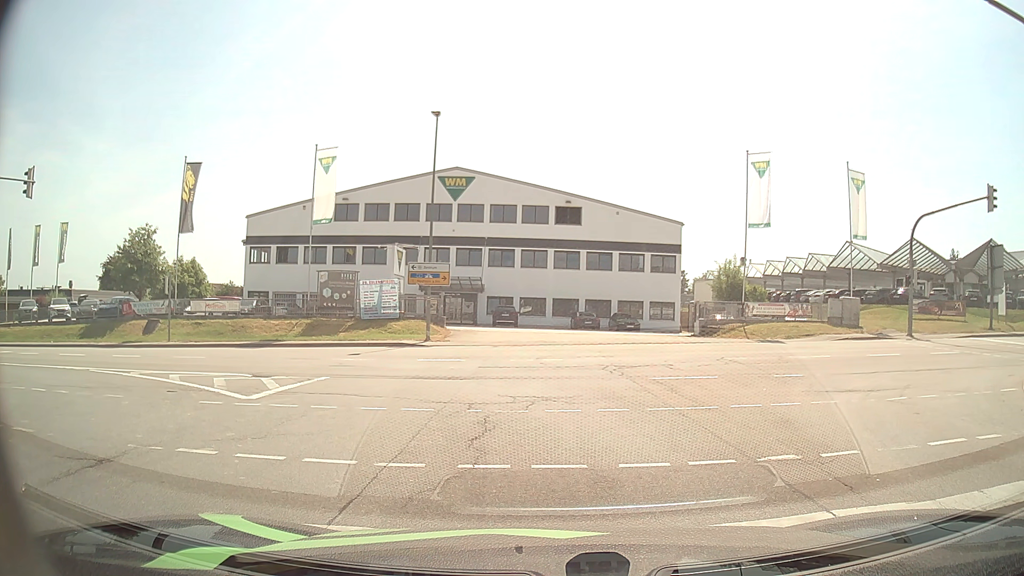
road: secondary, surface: asphalt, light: Day
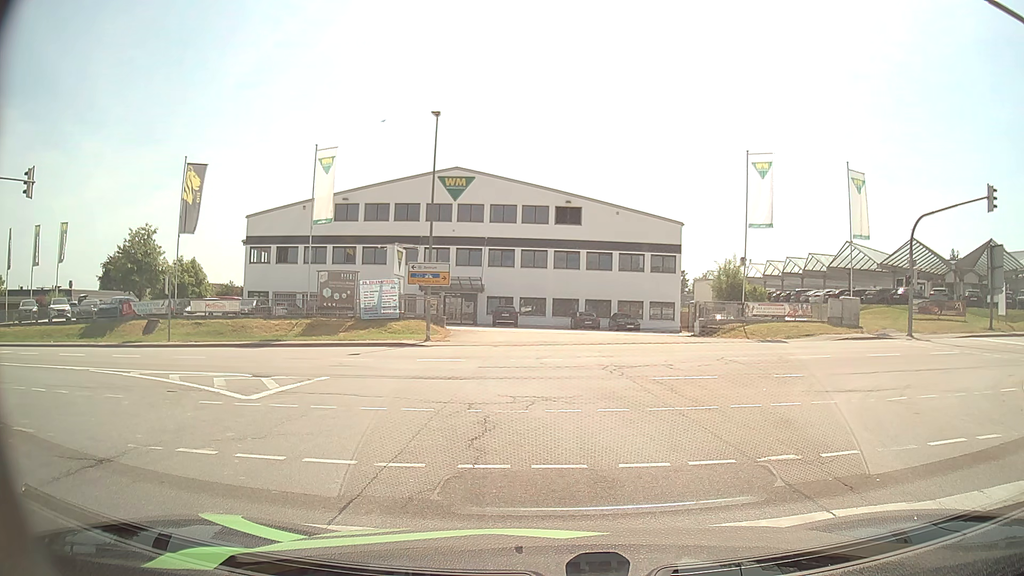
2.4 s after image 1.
(0.0, 0.0) m; 0°
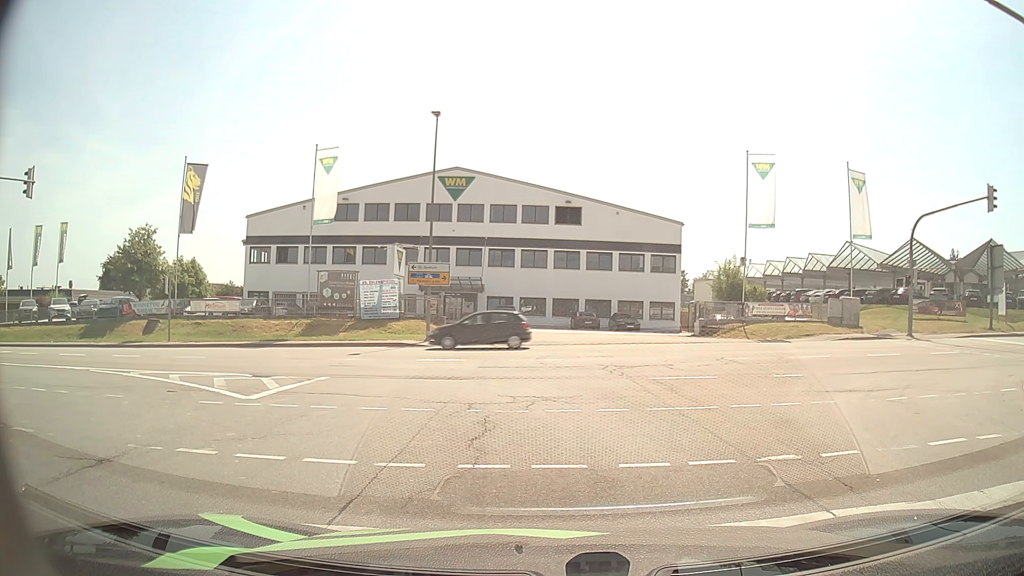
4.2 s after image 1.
(0.0, 0.0) m; 0°
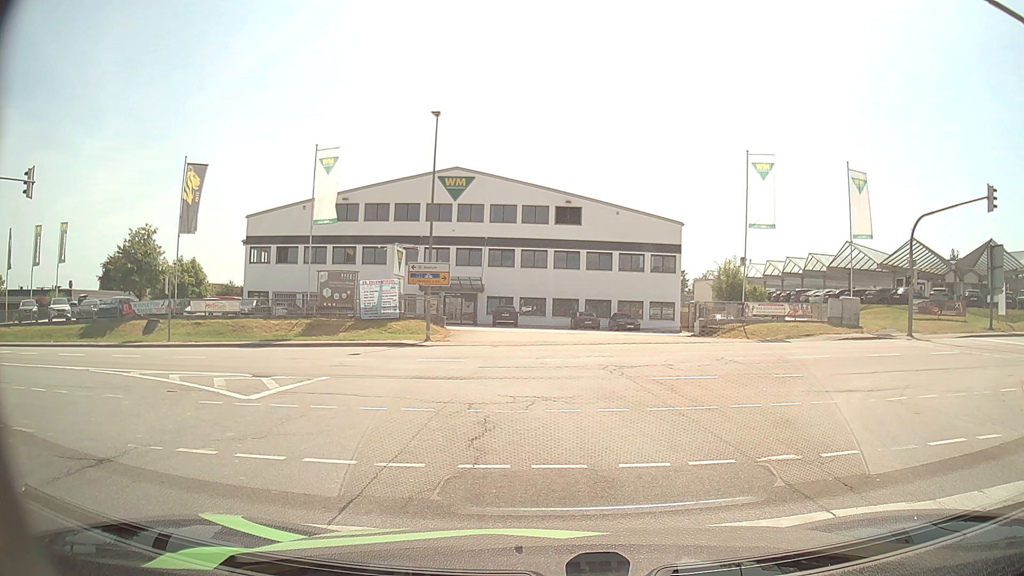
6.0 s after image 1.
(0.0, 0.0) m; 0°
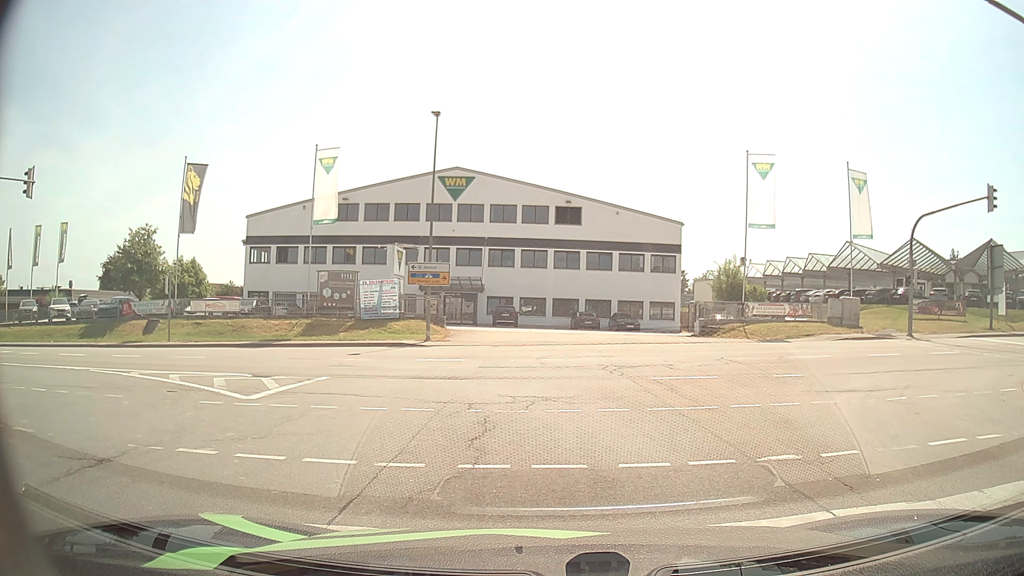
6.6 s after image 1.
(0.0, 0.0) m; 0°
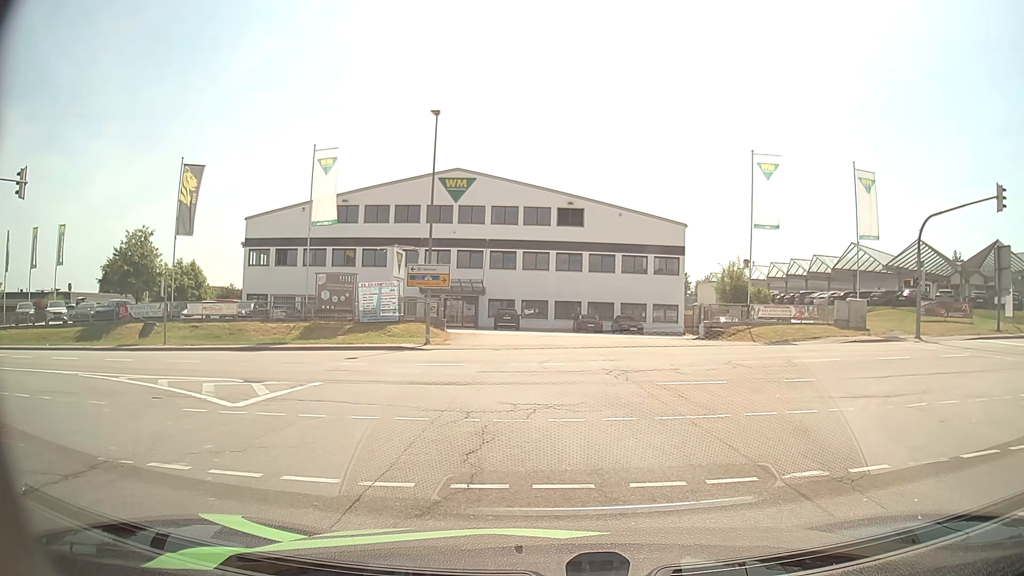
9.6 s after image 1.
(0.0, +0.7) m; 0°
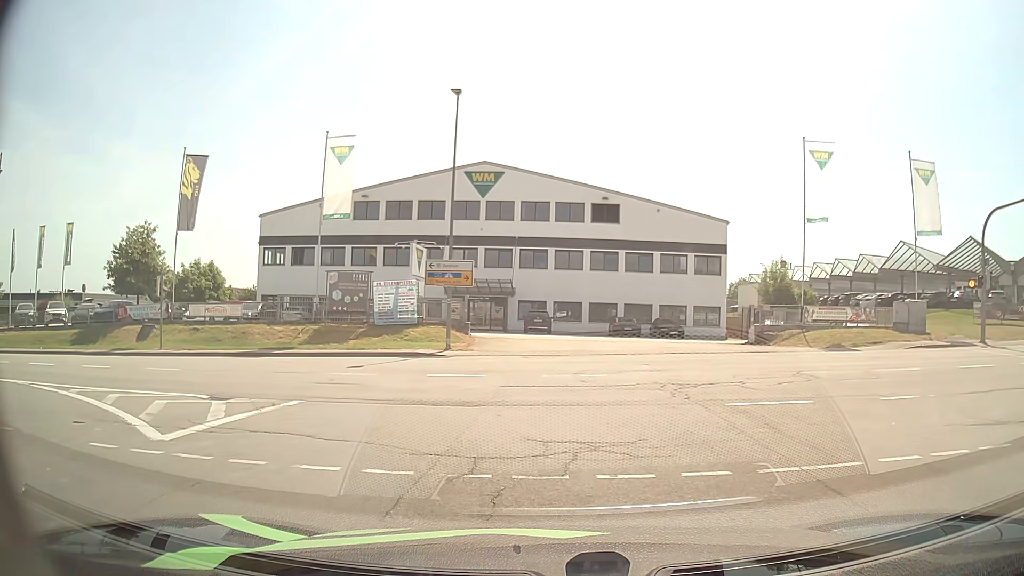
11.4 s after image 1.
(0.0, +3.5) m; -1°
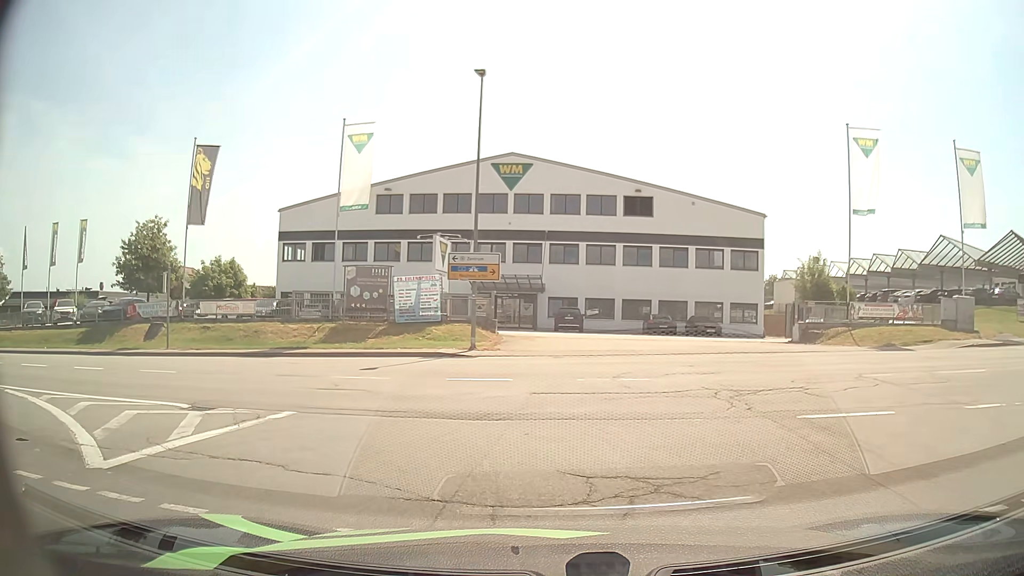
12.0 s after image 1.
(-0.1, +2.0) m; -3°
(-2, +10) (-7, +18) (-16, +22) (-26, +24) (-36, +25) (-46, +26) (-56, +26) (-66, +27) (-76, +28) (-86, +28) m
